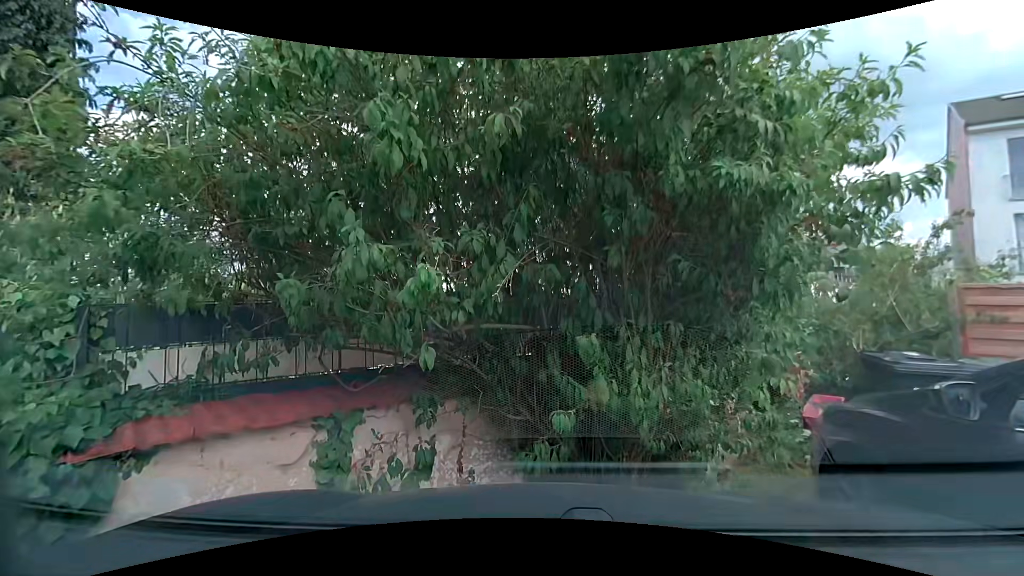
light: Day
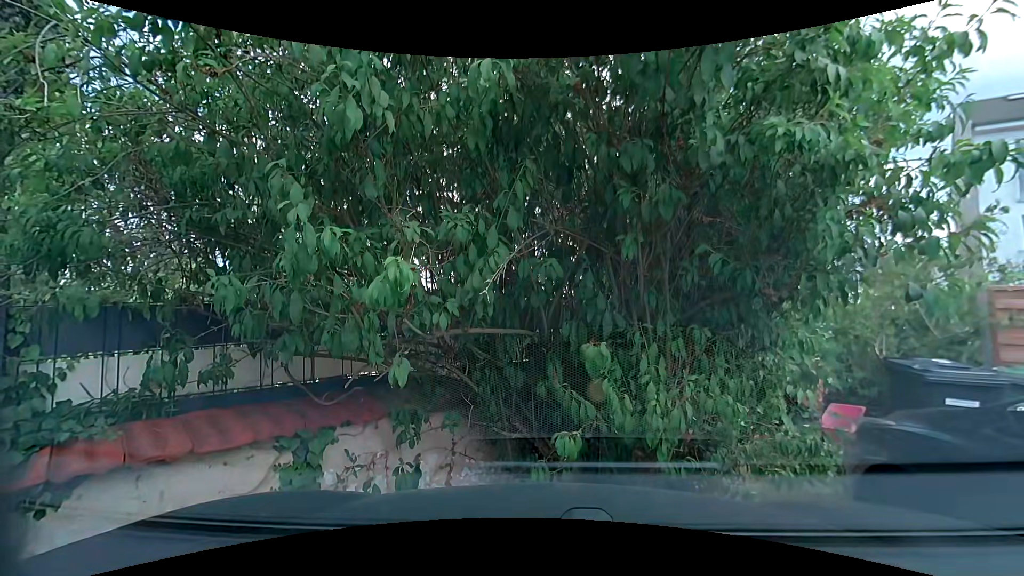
(0.0, +0.4) m; 0°
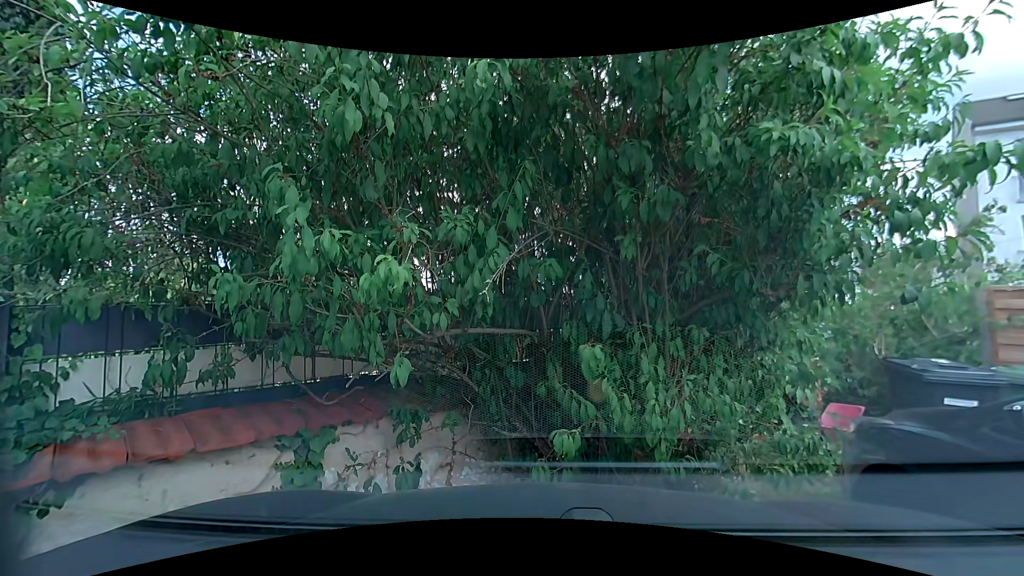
(0.0, +0.1) m; 0°
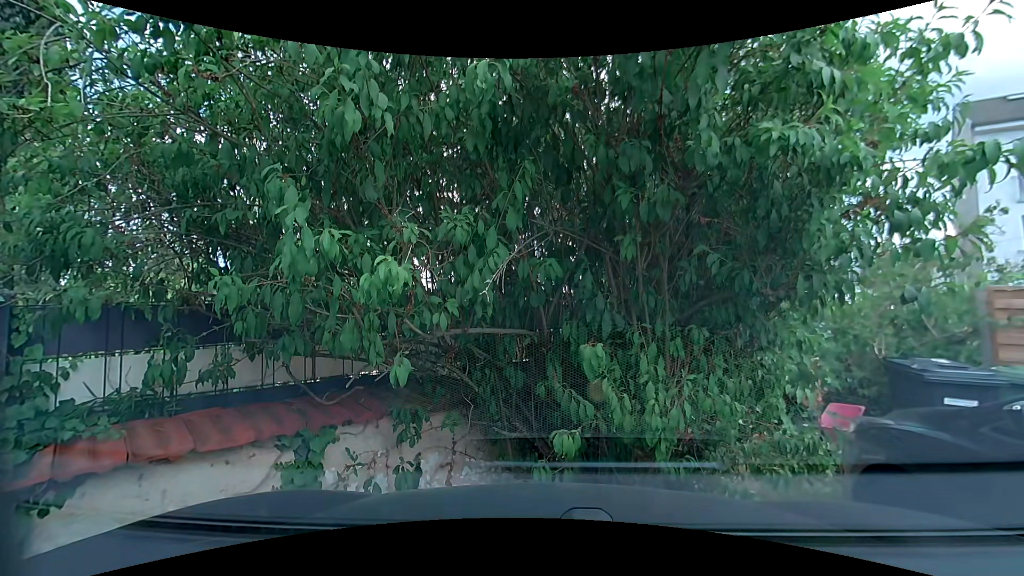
(0.0, 0.0) m; 0°
